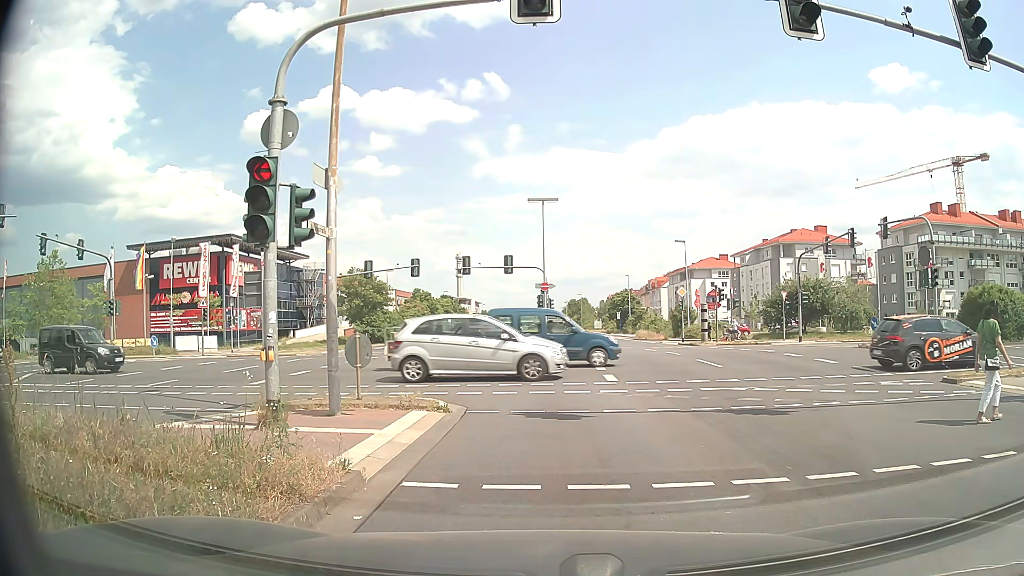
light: Day
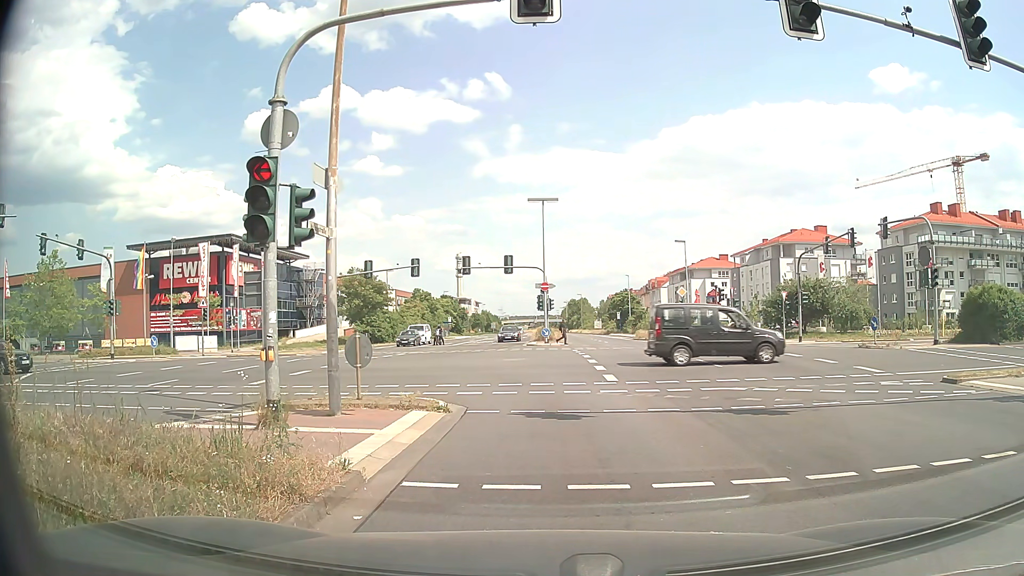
(0.0, 0.0) m; 0°
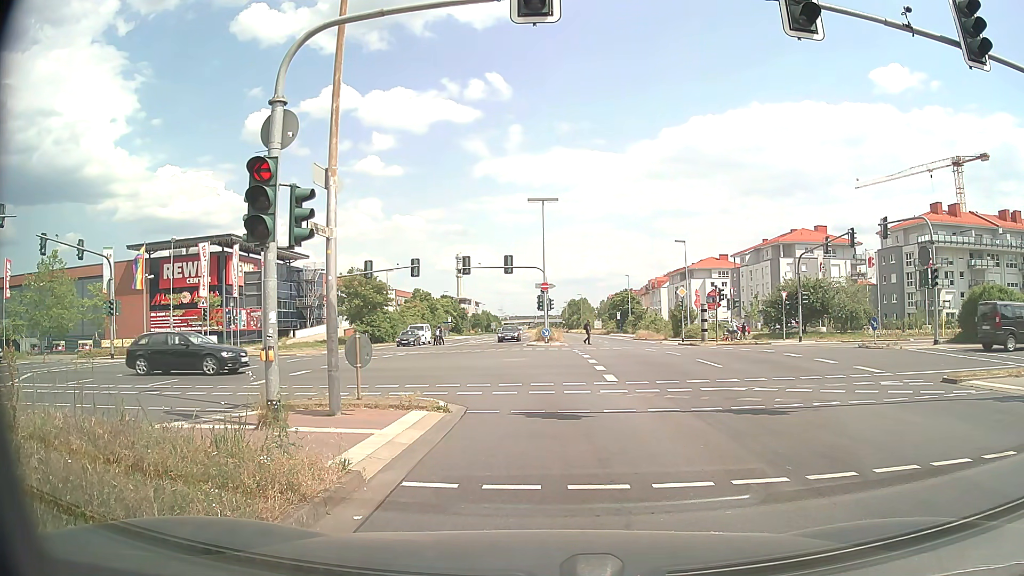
(0.0, 0.0) m; 0°
(0, +10) (-2, +20) (-8, +28) (-16, +33) (-26, +35) (-36, +35) (-46, +34) (-55, +33) (-65, +32) (-75, +31) m
